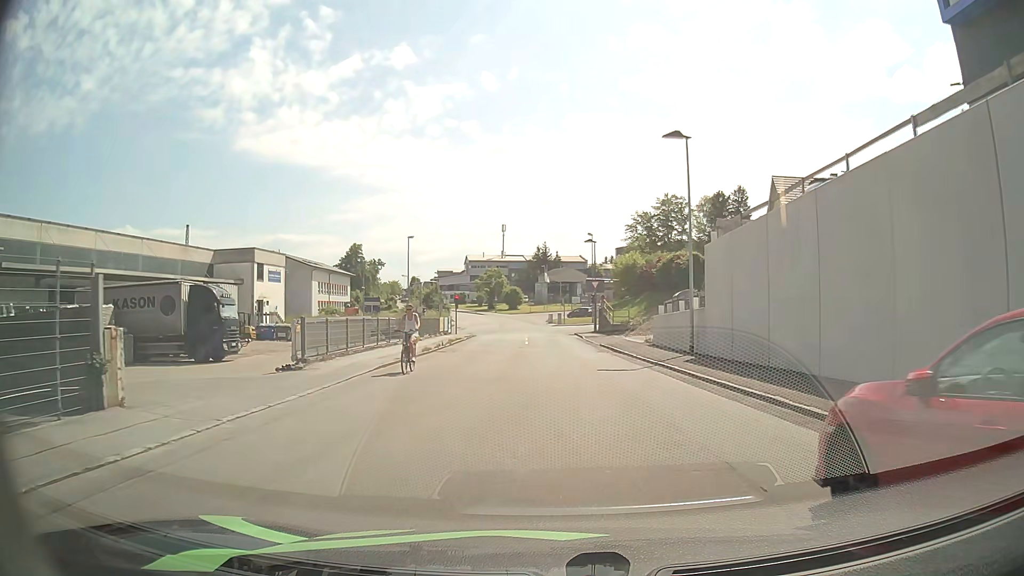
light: Day
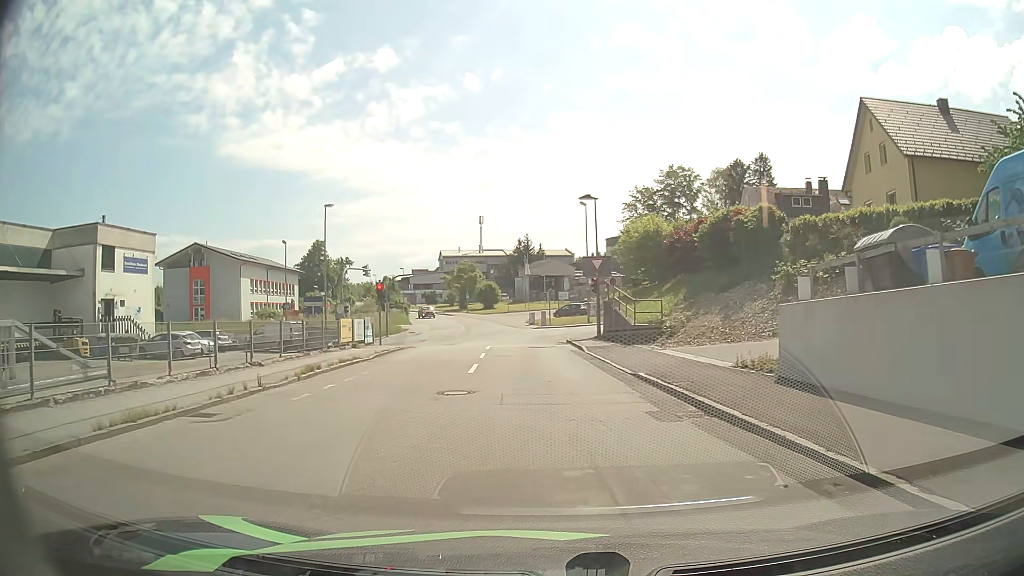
(+0.3, +20.5) m; +1°
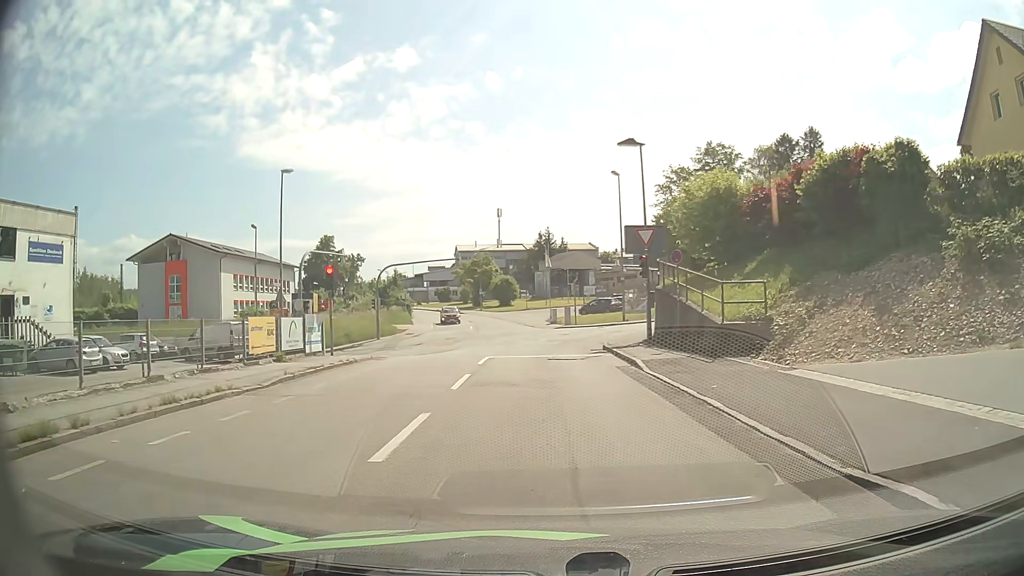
(-0.2, +11.3) m; -1°
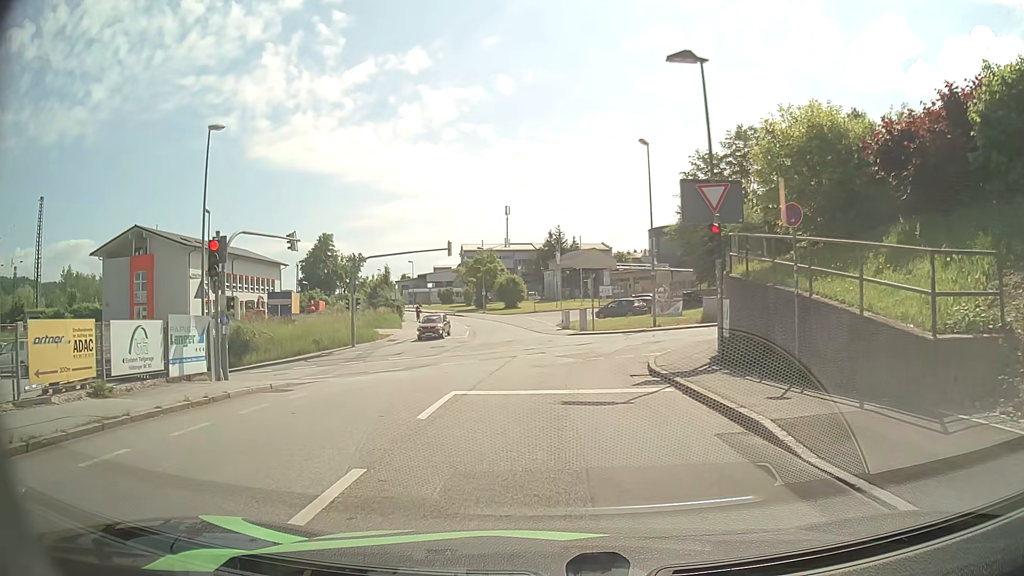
(-0.2, +9.4) m; -2°
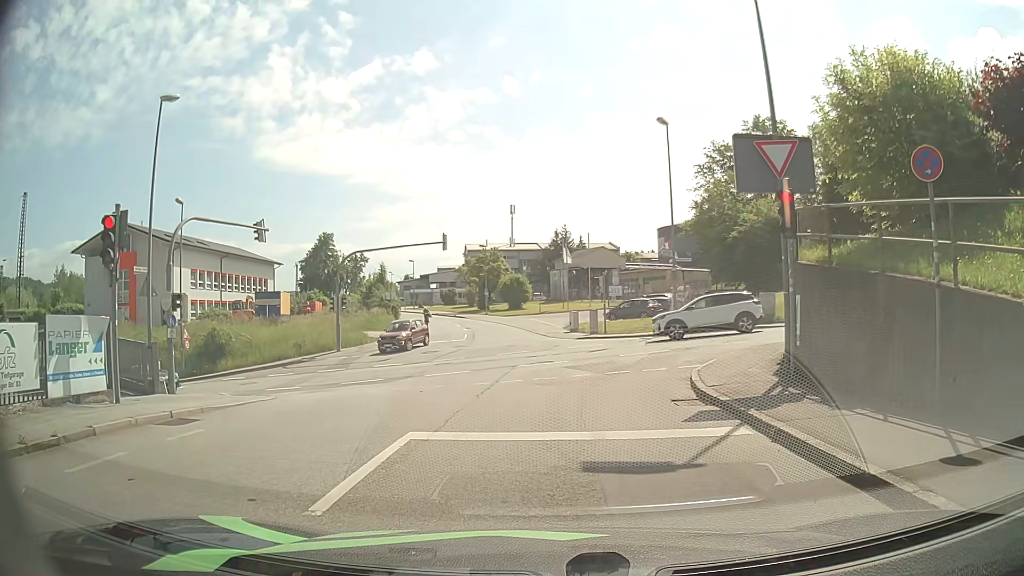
(0.0, +4.3) m; +1°
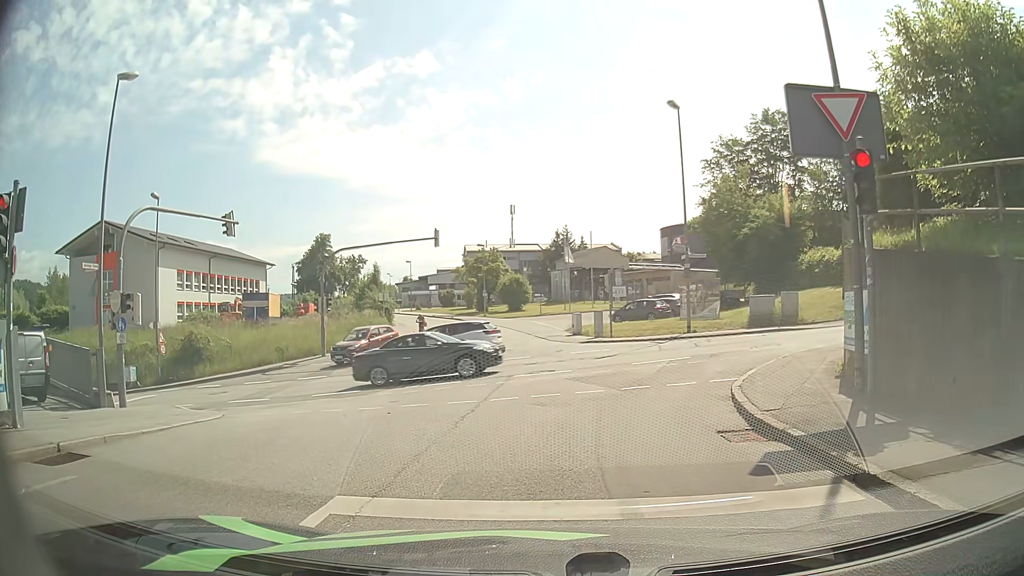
(0.0, +2.8) m; +1°
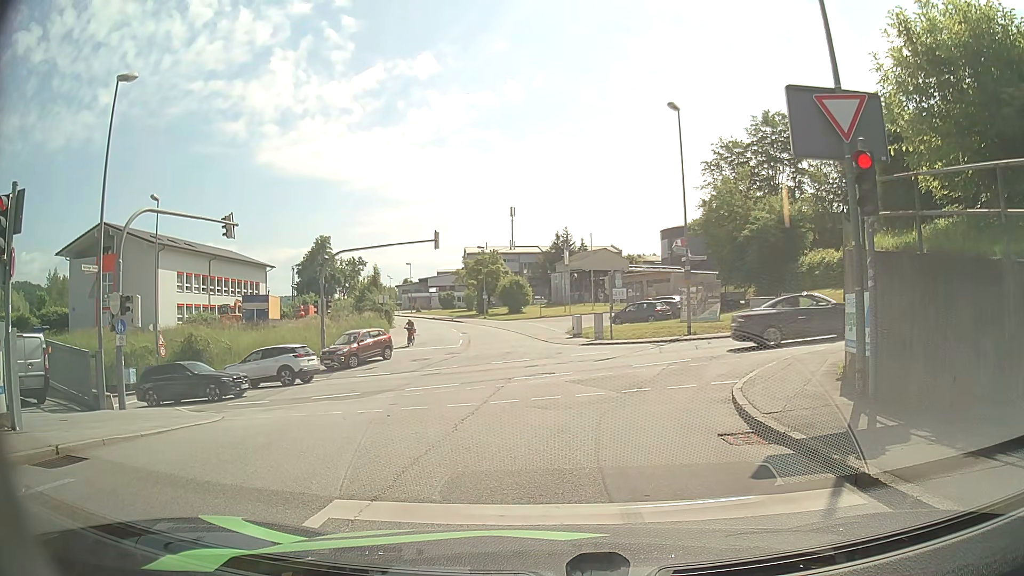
(0.0, +0.1) m; 0°
